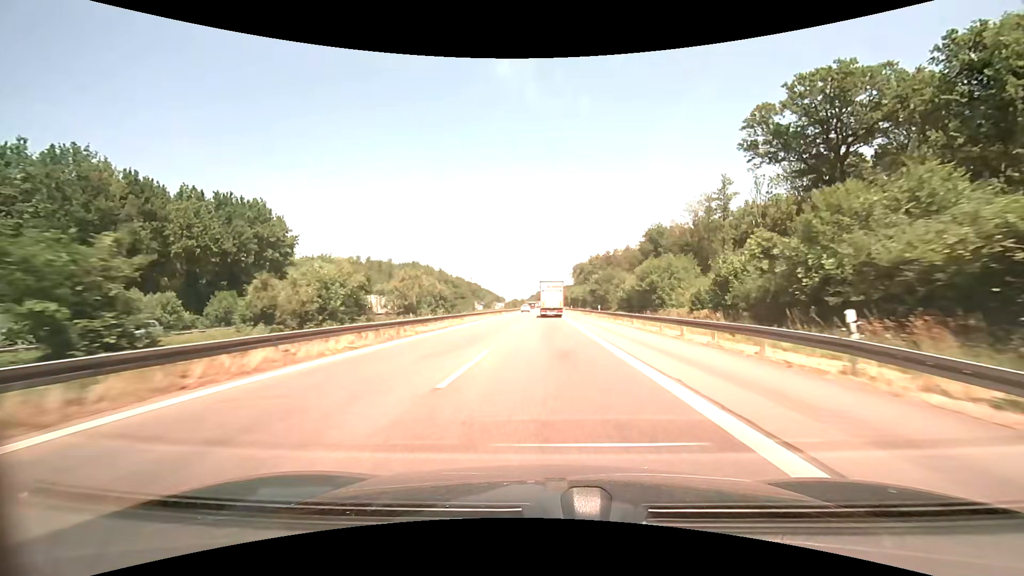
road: motorway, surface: asphalt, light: Day
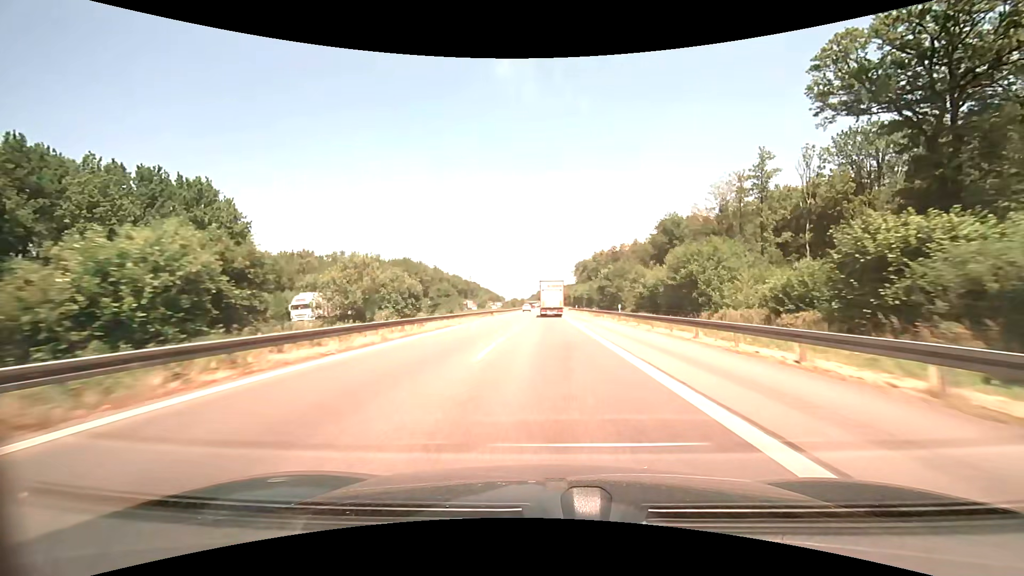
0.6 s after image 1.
(0.0, +14.1) m; 0°
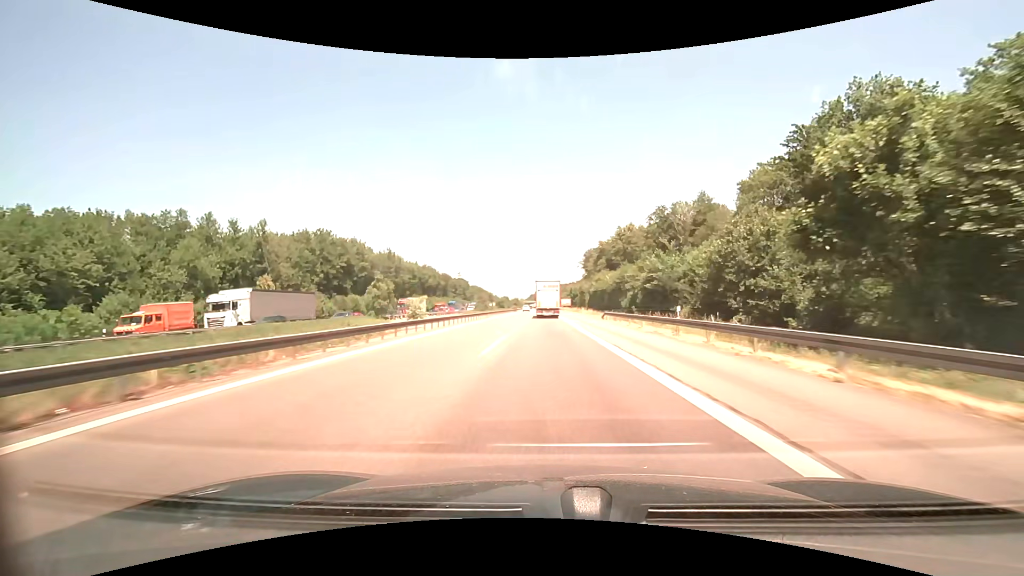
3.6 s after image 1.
(-0.1, +69.7) m; 0°
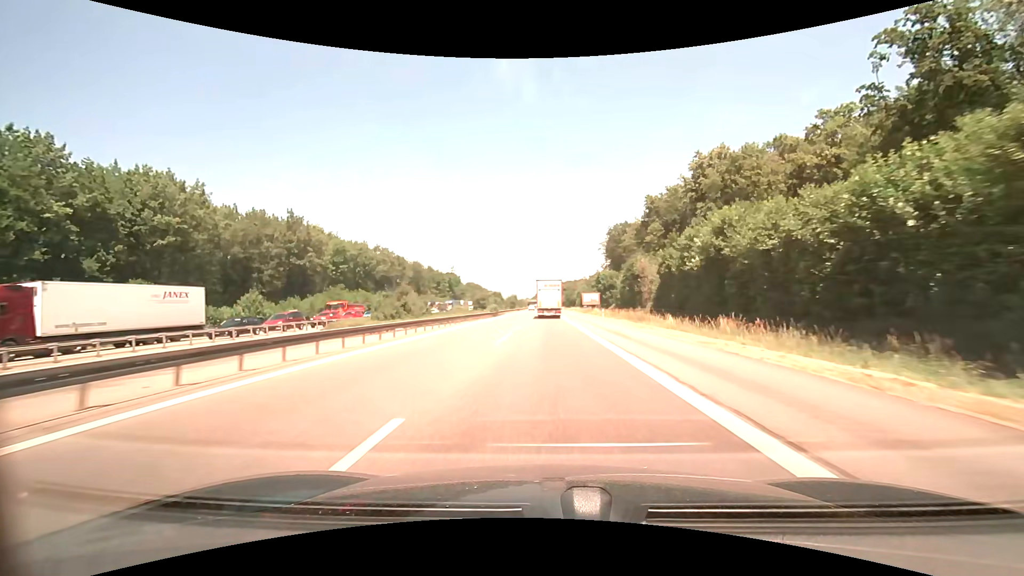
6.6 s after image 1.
(-0.3, +68.8) m; -1°
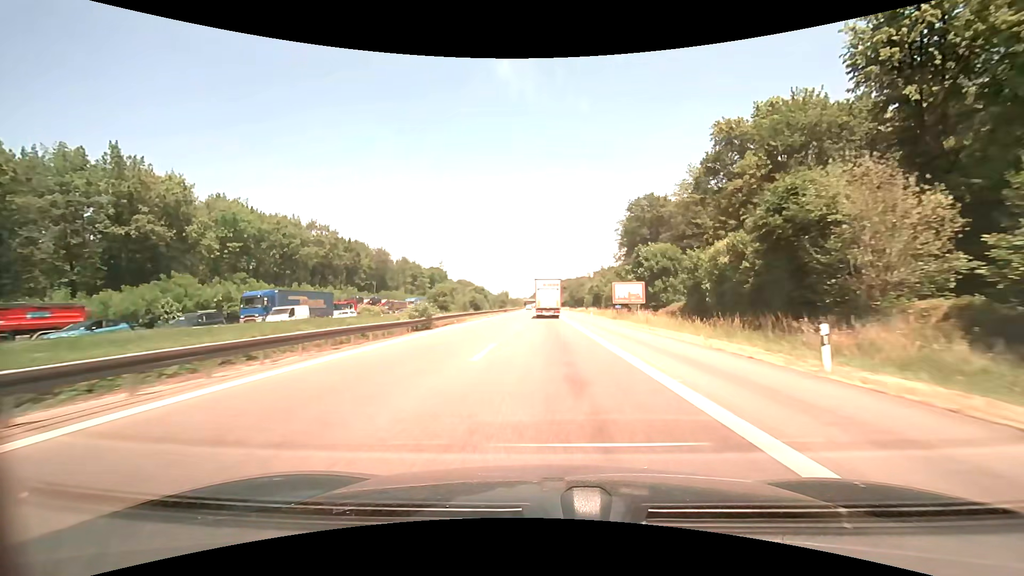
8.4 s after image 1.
(-0.1, +41.2) m; 0°
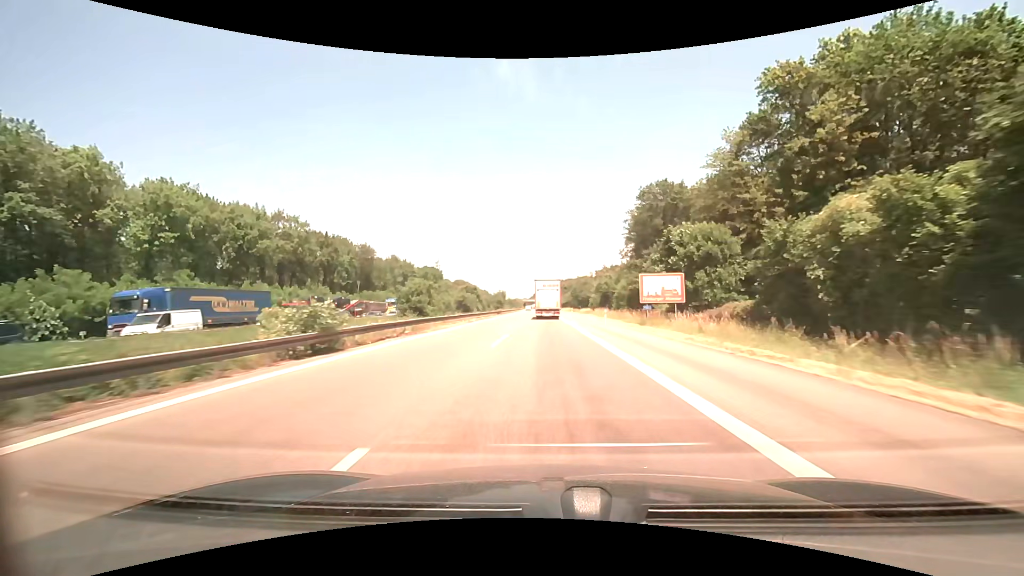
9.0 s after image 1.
(0.0, +13.7) m; 0°
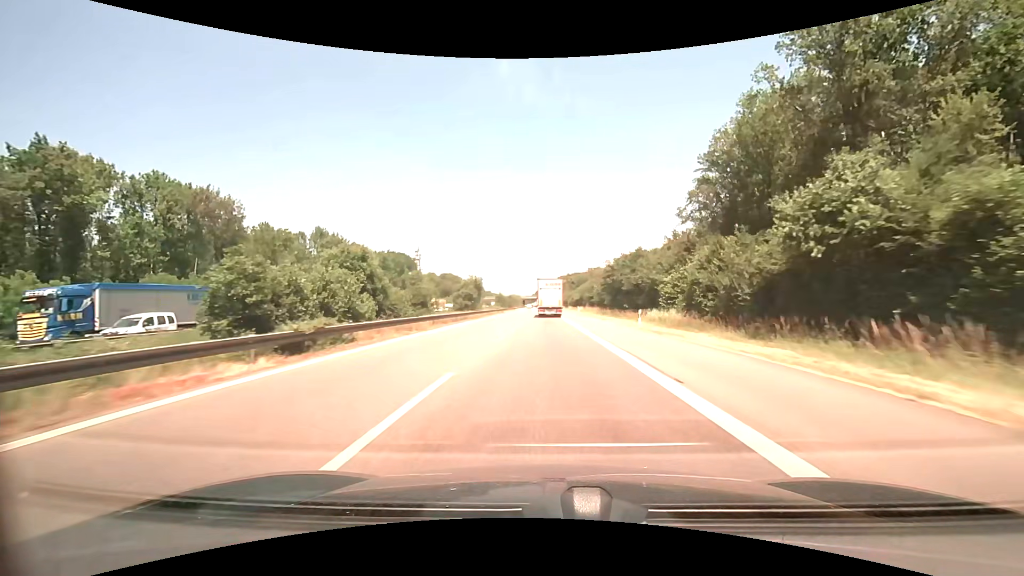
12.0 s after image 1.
(-0.4, +66.7) m; 0°
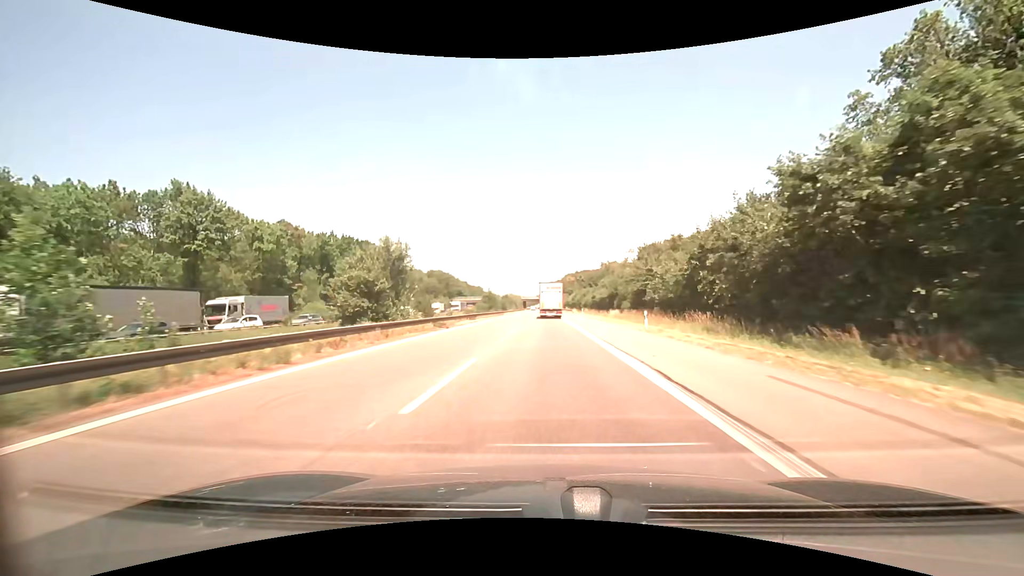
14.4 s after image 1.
(-0.3, +51.1) m; -1°
(0, +10) (0, +20) (0, +30) (0, +40) (0, +50) (0, +60) (0, +70) (0, +80) (0, +90) (0, +100) m
